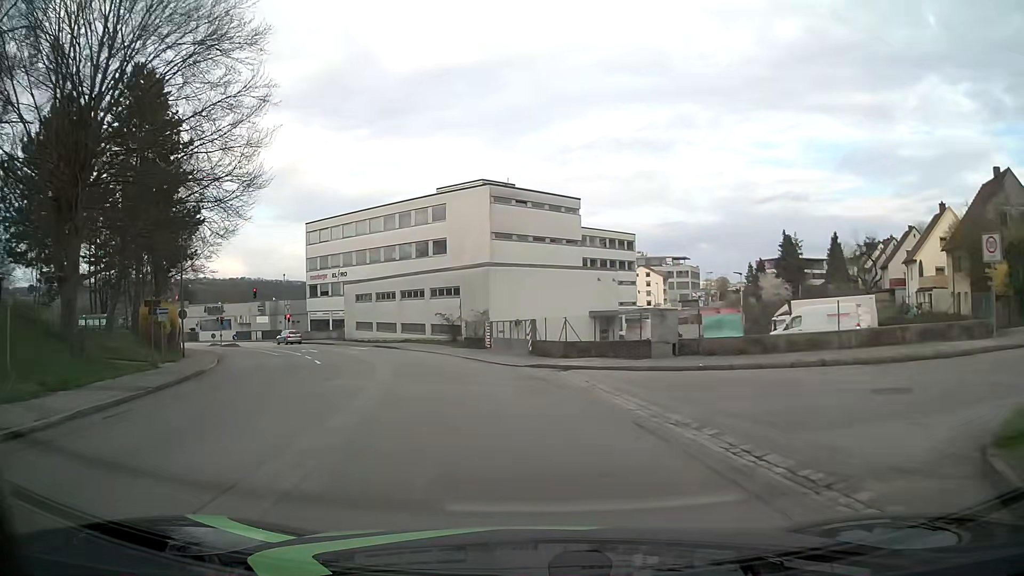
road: residential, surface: asphalt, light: Day
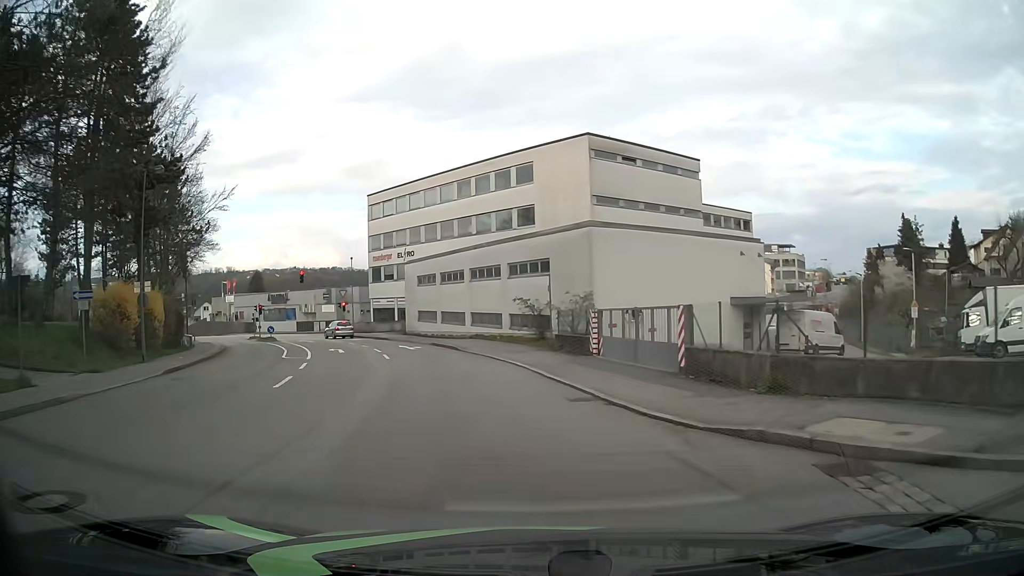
(-1.0, +13.3) m; -9°
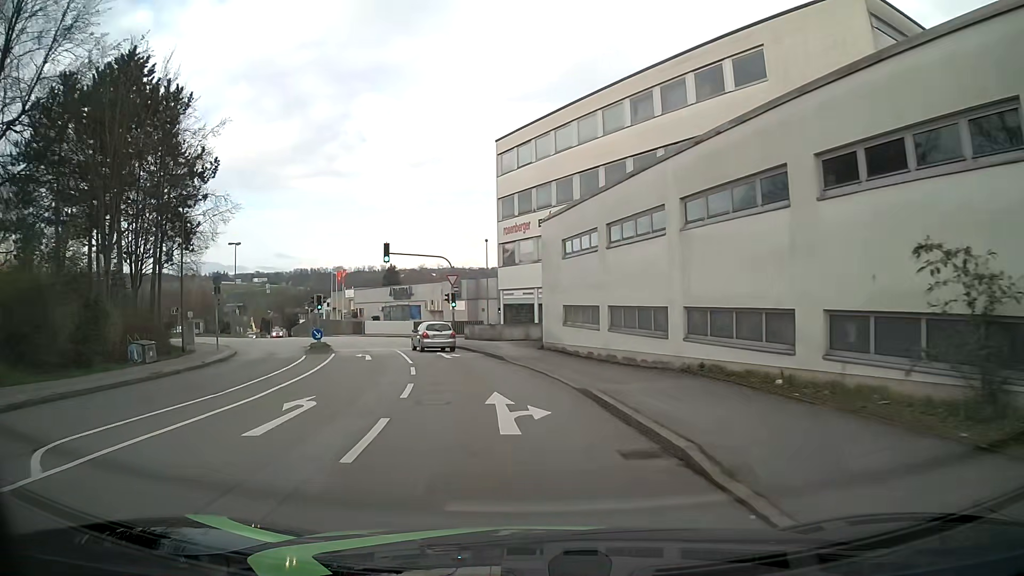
(-2.7, +22.1) m; -14°
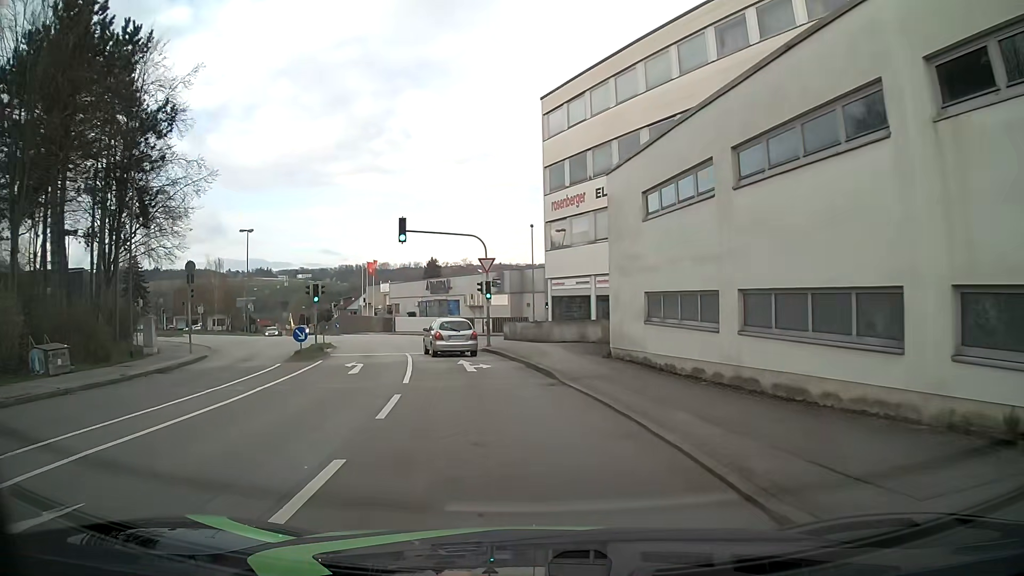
(-0.3, +8.6) m; -4°
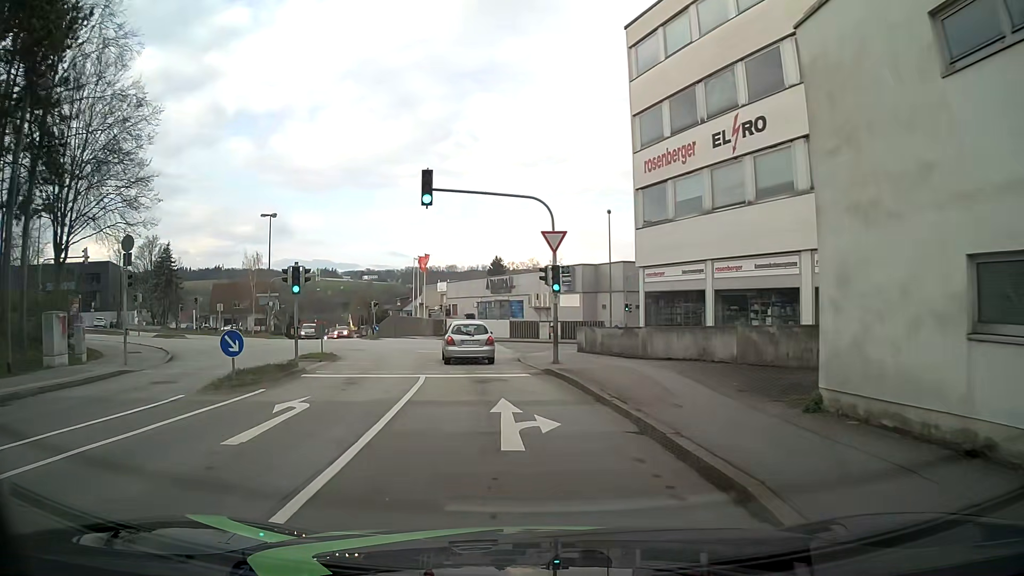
(-0.6, +10.7) m; -6°
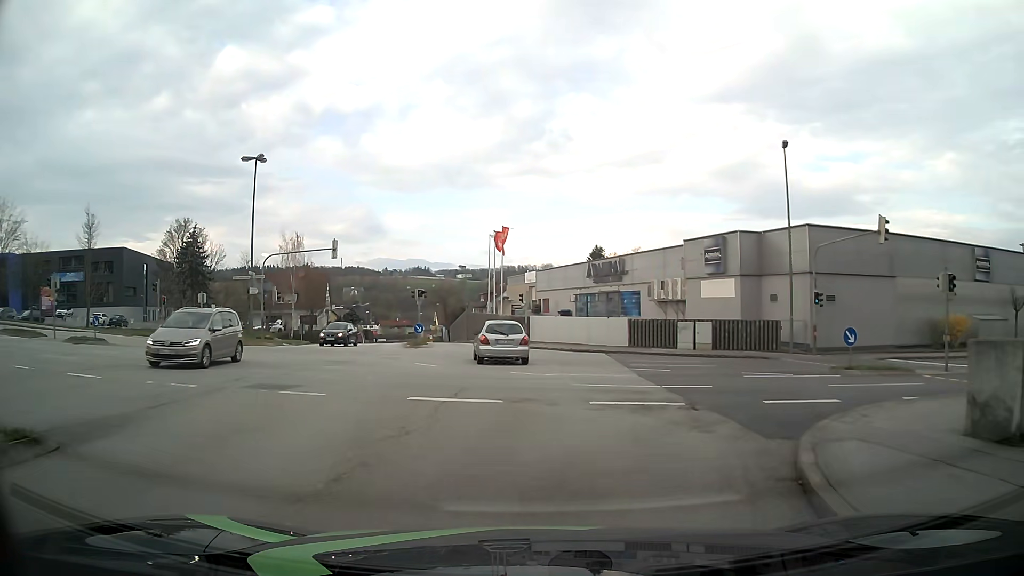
(-1.5, +20.9) m; -8°
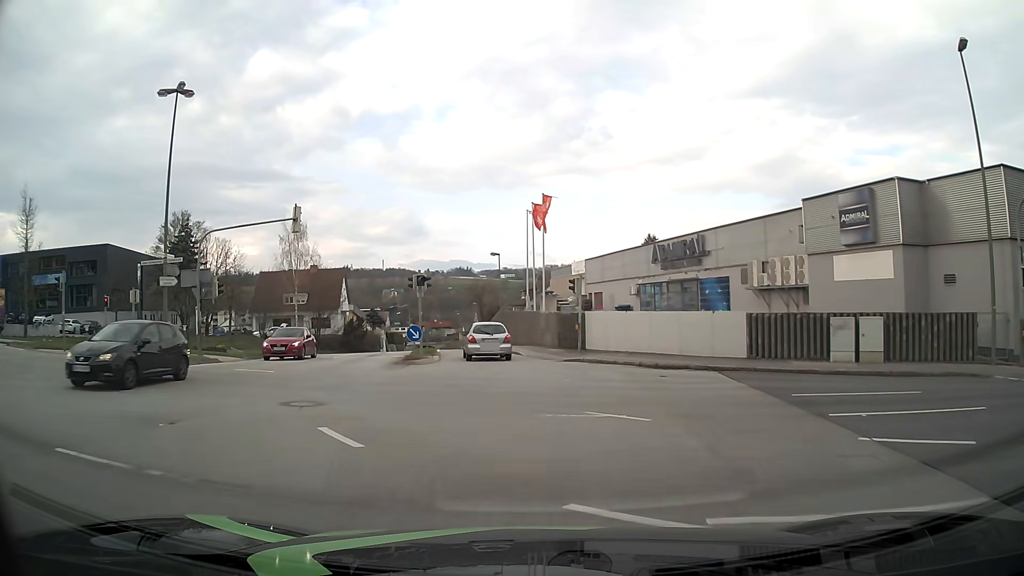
(-0.4, +13.3) m; -3°
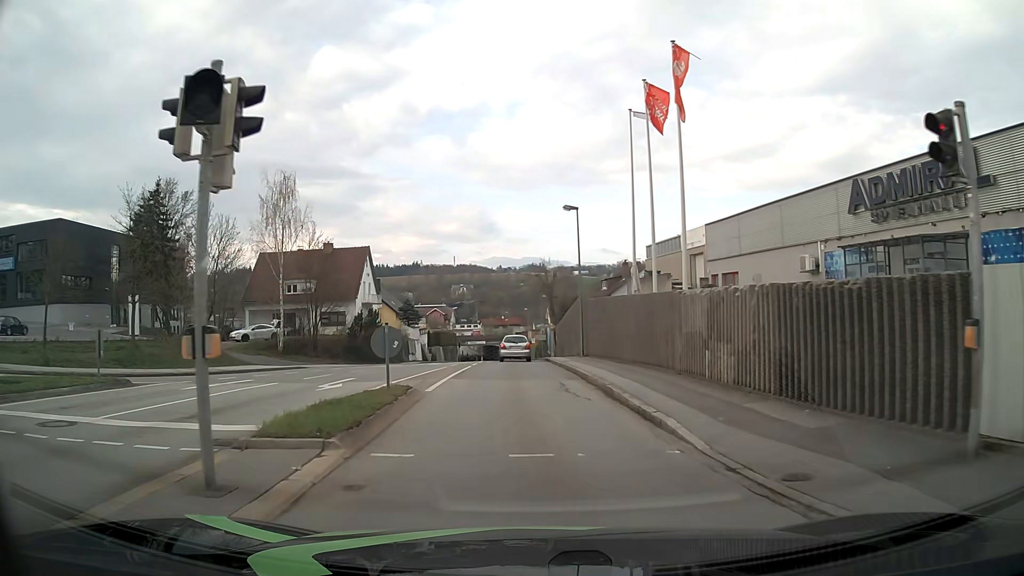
(-1.2, +22.2) m; -7°
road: tertiary
(0, +10) (0, +20) (0, +30) (-1, +40) (-1, +50) (-1, +60) (-1, +70) (-2, +80) (-2, +90) (-2, +100) m
